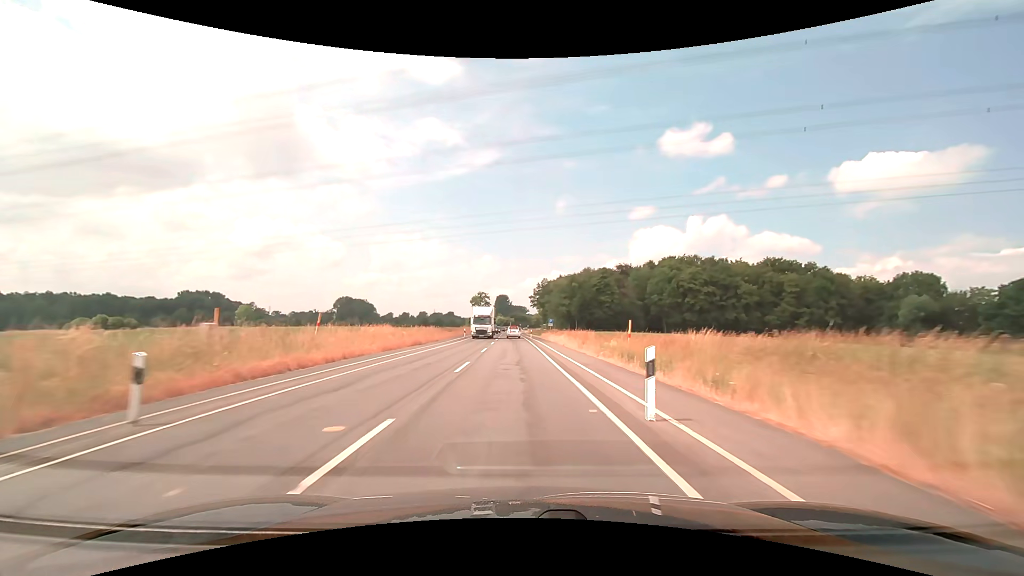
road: secondary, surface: asphalt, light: Day
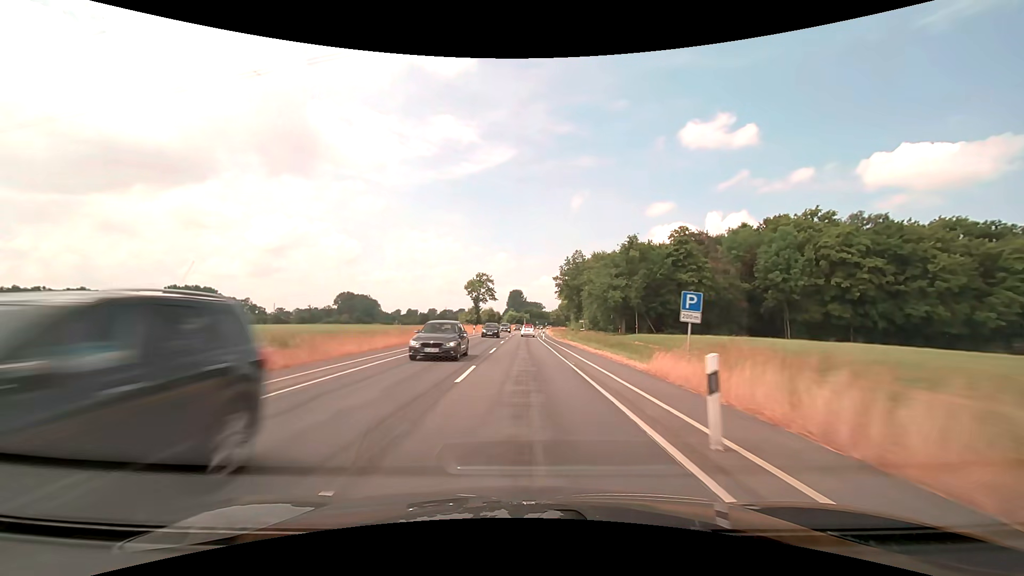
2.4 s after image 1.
(-1.3, +51.3) m; -2°
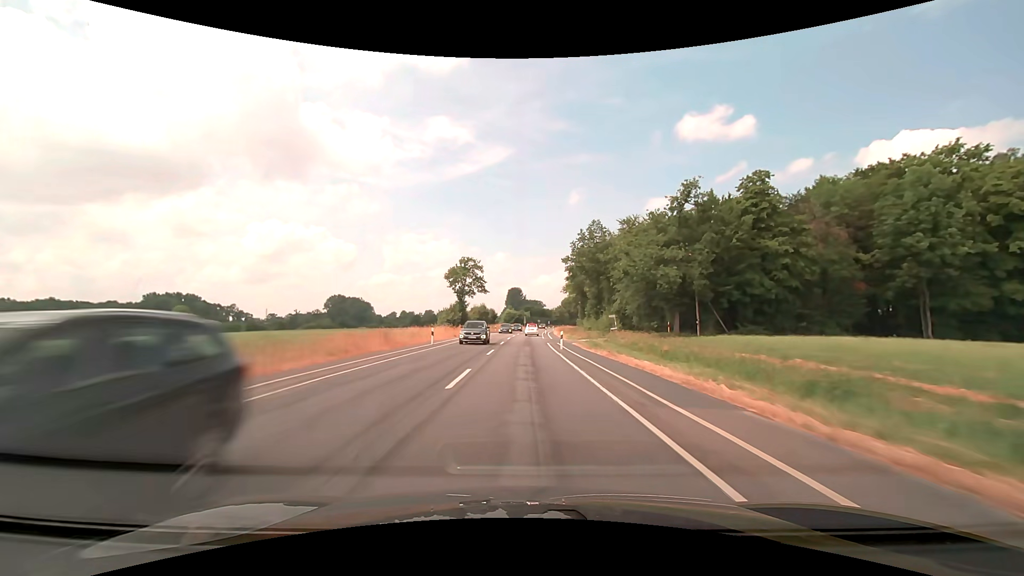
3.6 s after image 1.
(+0.1, +25.7) m; 0°
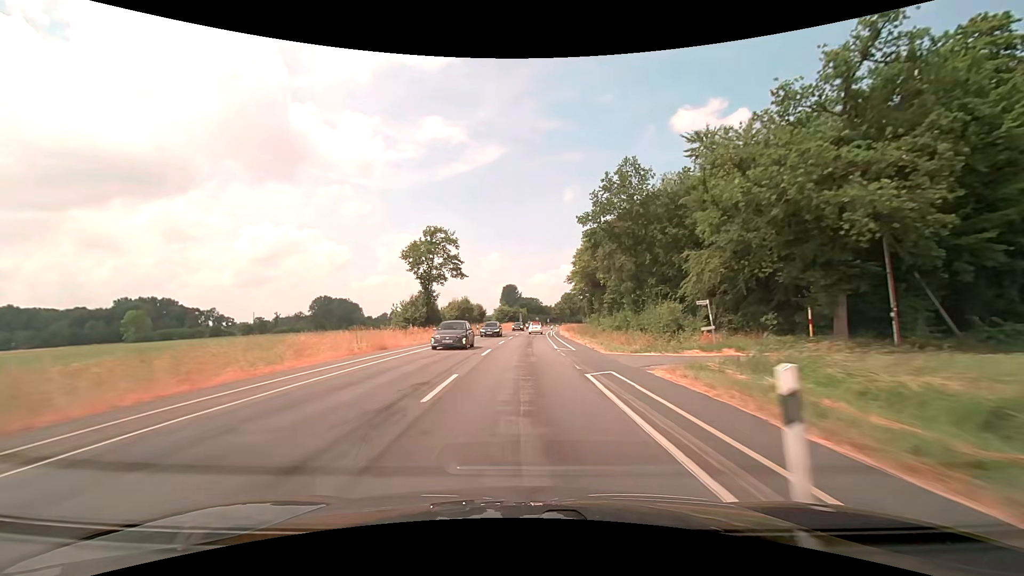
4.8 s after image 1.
(+0.1, +25.7) m; +1°
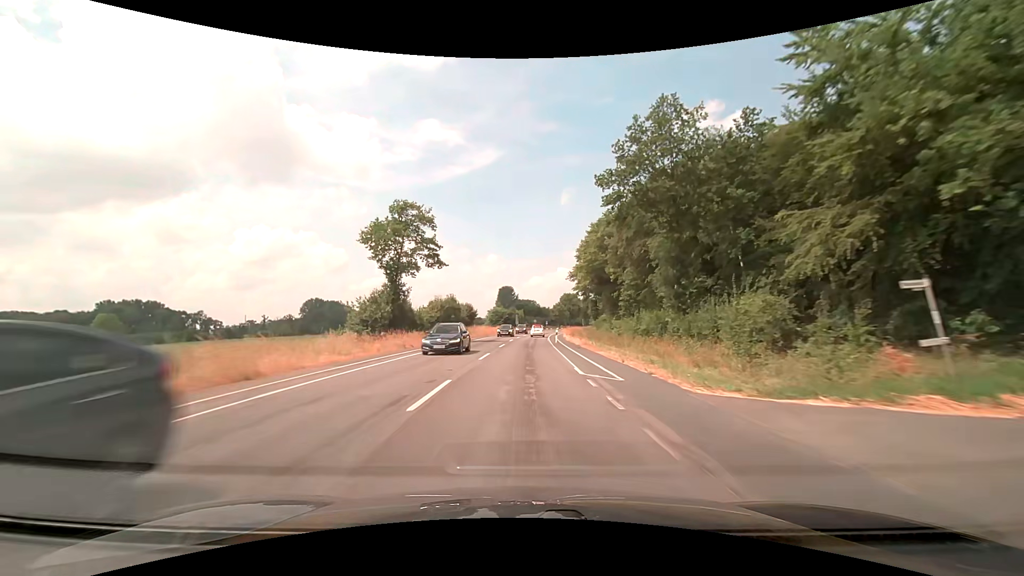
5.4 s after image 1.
(0.0, +12.8) m; 0°
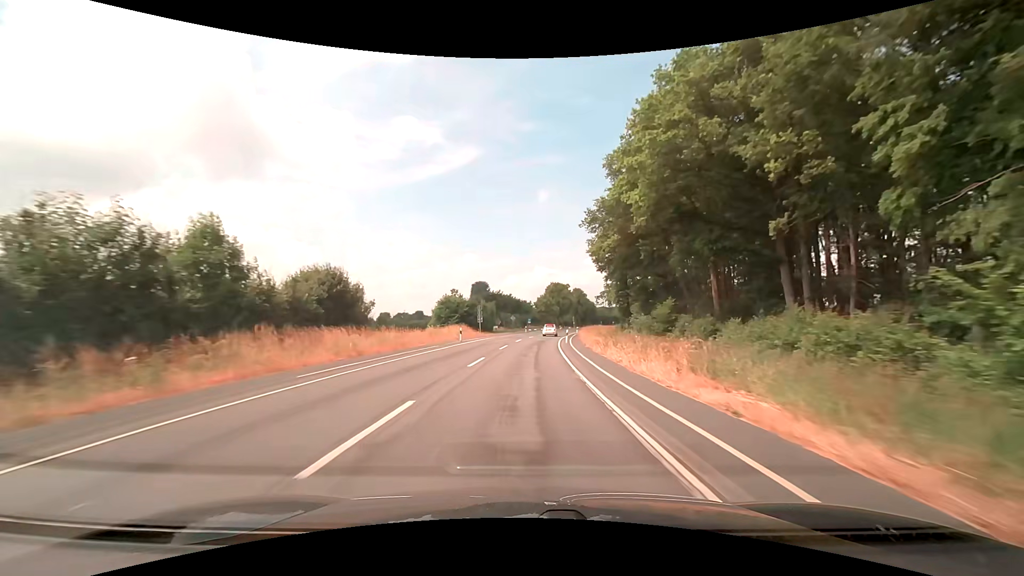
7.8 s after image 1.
(+1.1, +51.3) m; +3°
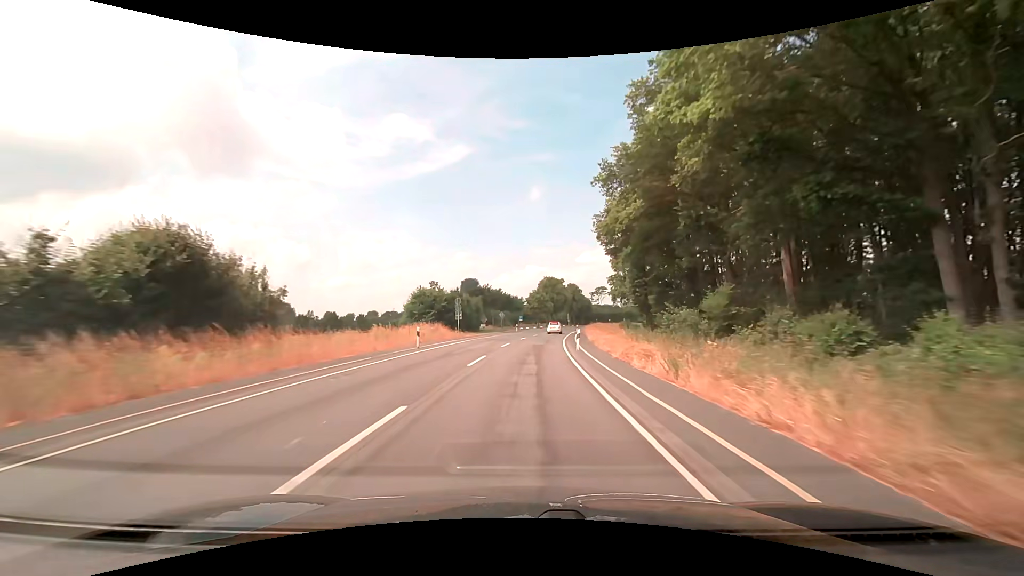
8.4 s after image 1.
(+0.1, +12.9) m; +1°
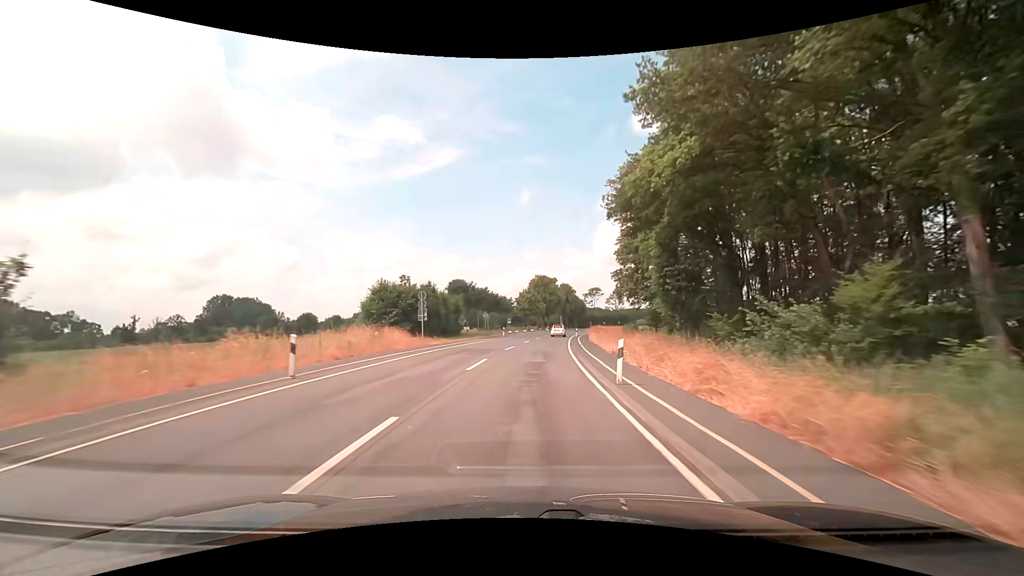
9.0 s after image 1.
(+0.2, +12.9) m; +1°
(0, +10) (0, +20) (+1, +30) (+2, +40) (+3, +50) (+4, +60) (+5, +70) (+7, +80) (+9, +89) (+11, +99) m
